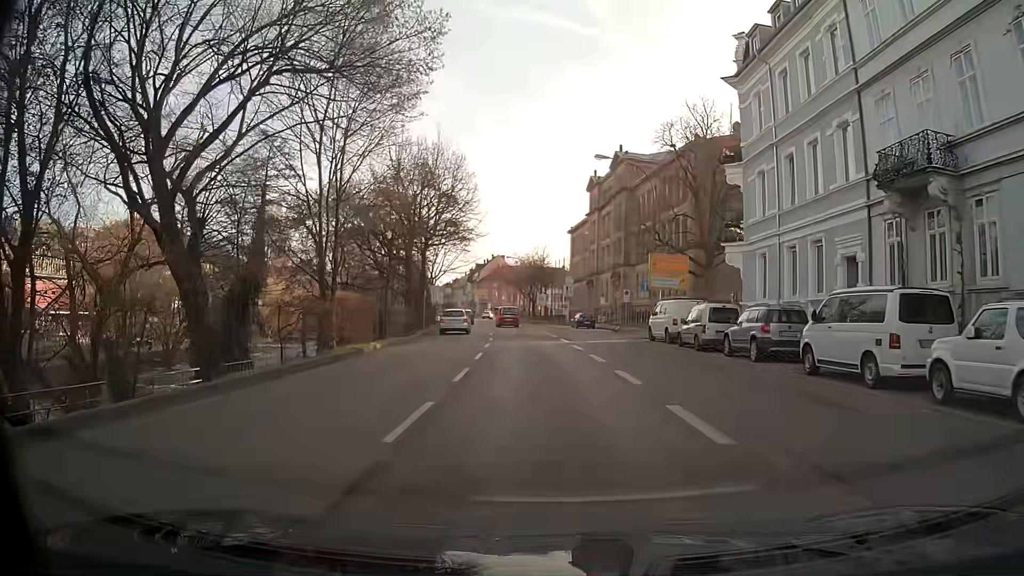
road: primary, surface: asphalt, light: Day
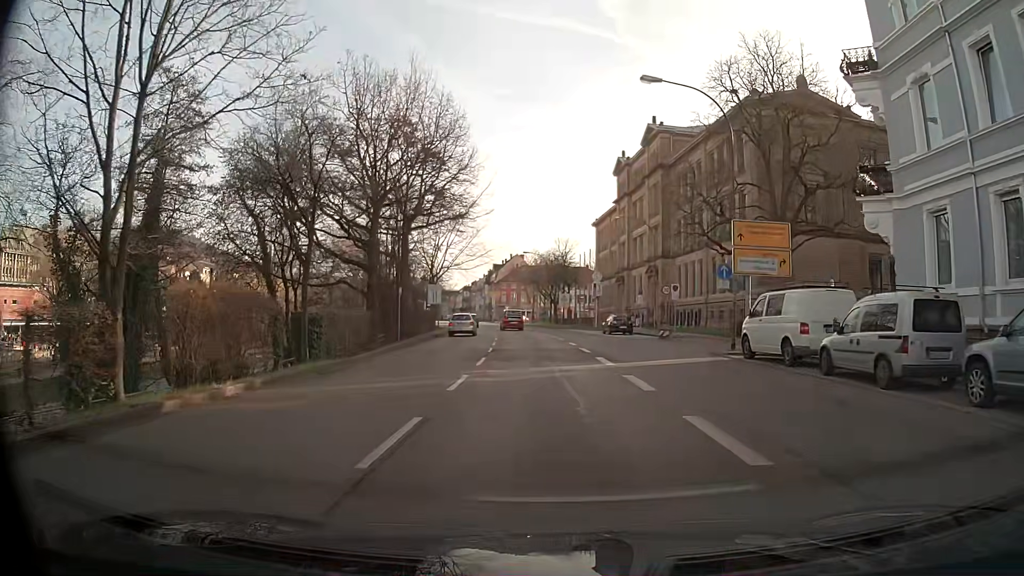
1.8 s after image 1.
(-0.4, +13.1) m; -2°
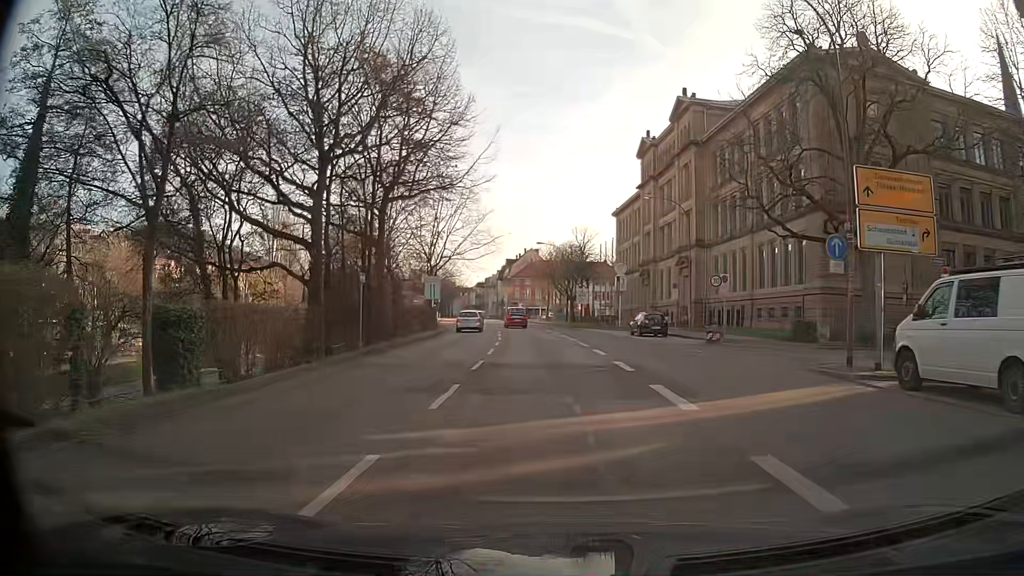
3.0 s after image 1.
(-0.1, +8.8) m; -1°
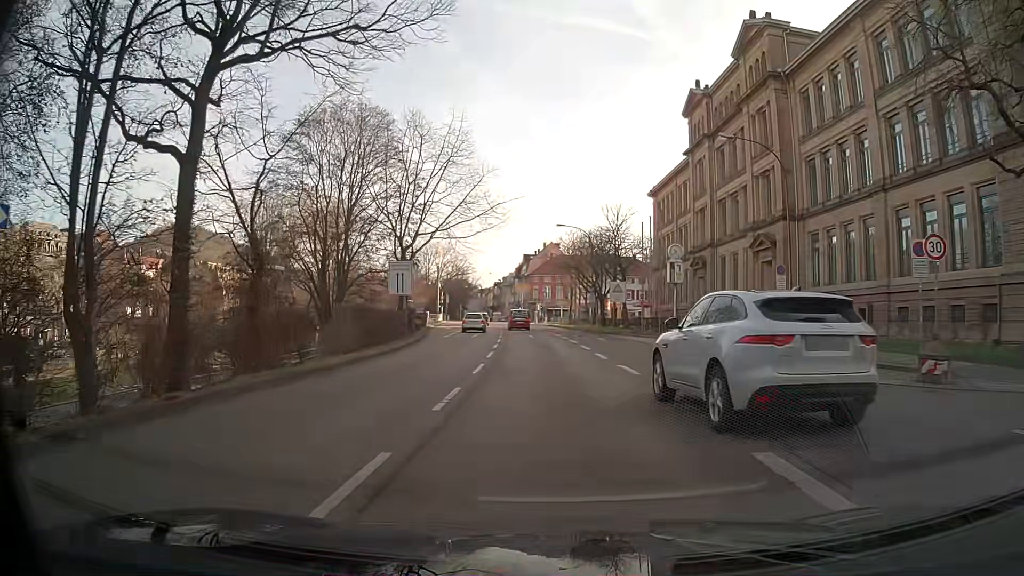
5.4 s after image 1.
(-0.4, +17.7) m; -2°
(0, +10) (0, +20) (-1, +30) (-1, +40) (-2, +50) (-3, +60) (-4, +70) (-5, +80) (-6, +90) (-7, +100) m
